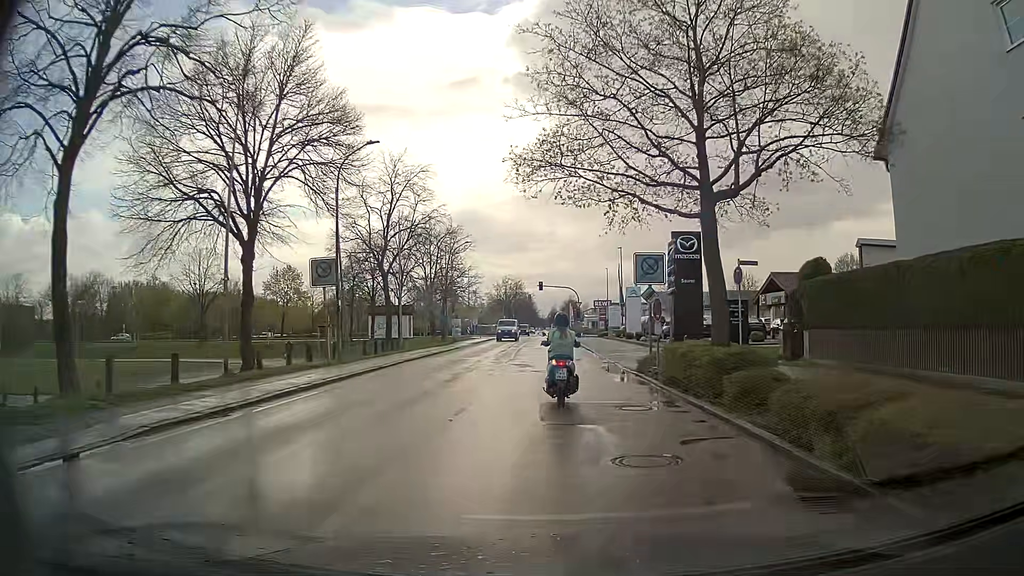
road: residential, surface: asphalt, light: Day
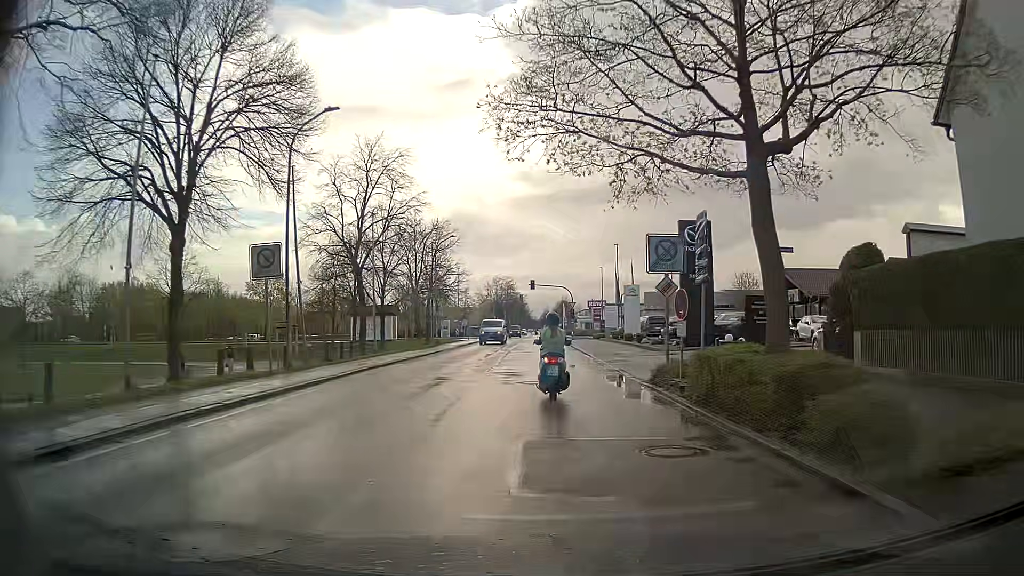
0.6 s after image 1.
(0.0, +4.1) m; 0°
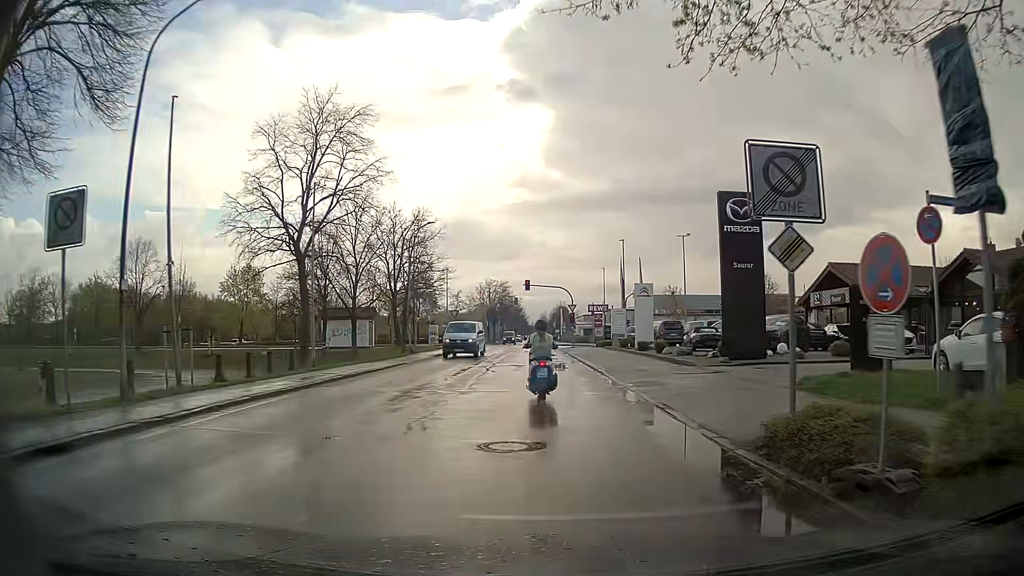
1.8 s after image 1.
(0.0, +8.4) m; 0°
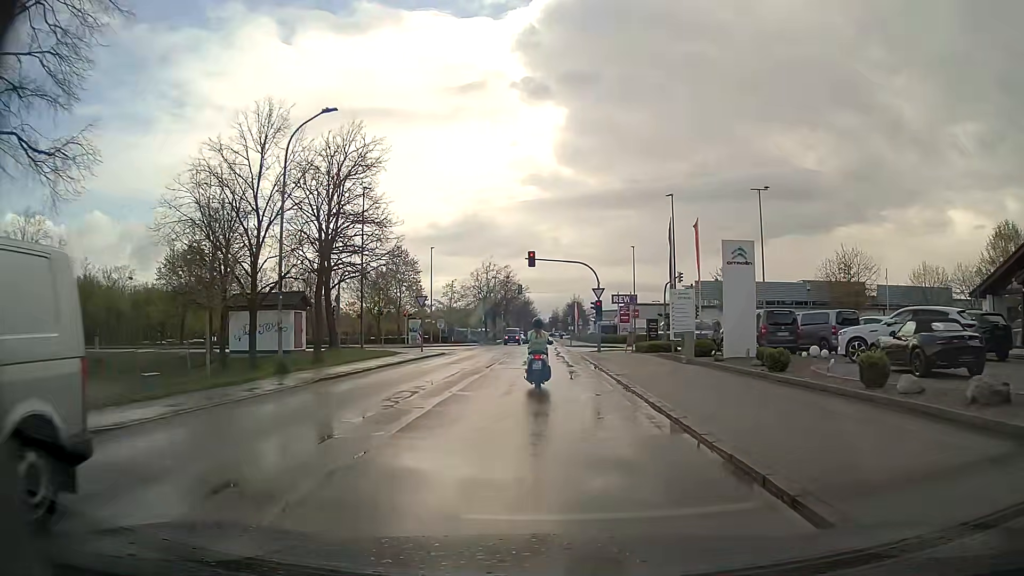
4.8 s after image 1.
(0.0, +20.9) m; -1°
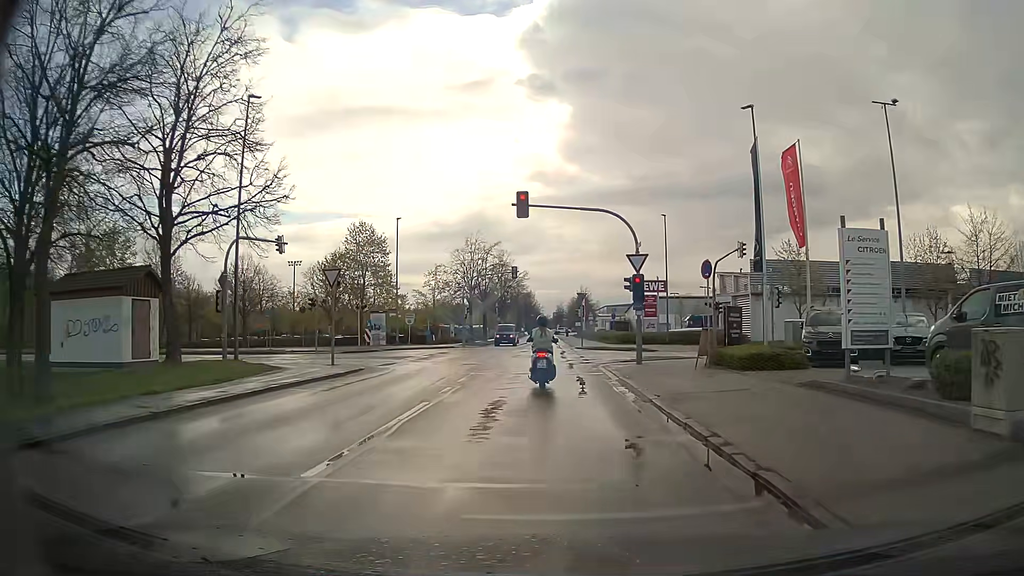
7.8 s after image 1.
(+0.1, +17.7) m; 0°
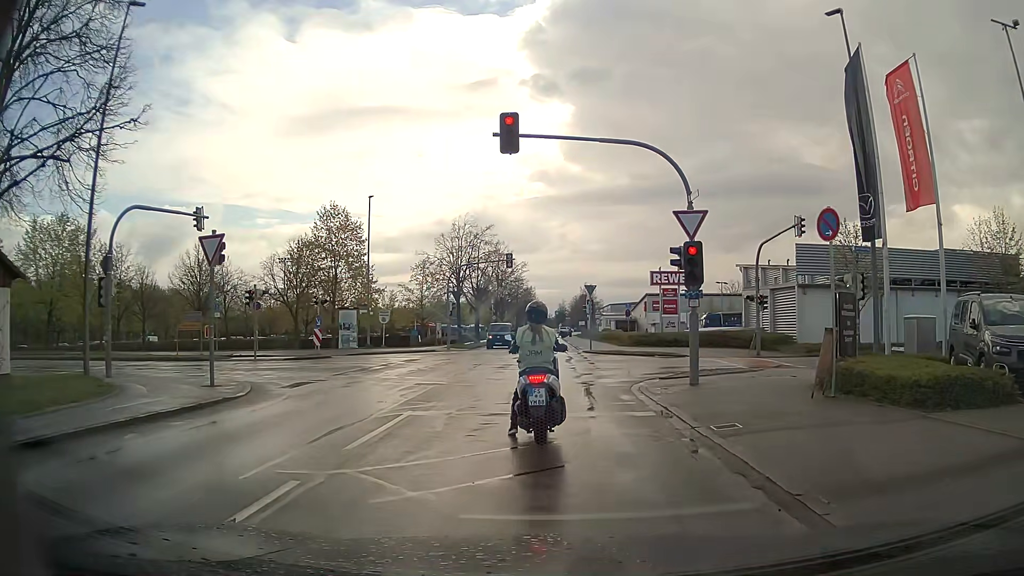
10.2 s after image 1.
(0.0, +8.9) m; 0°
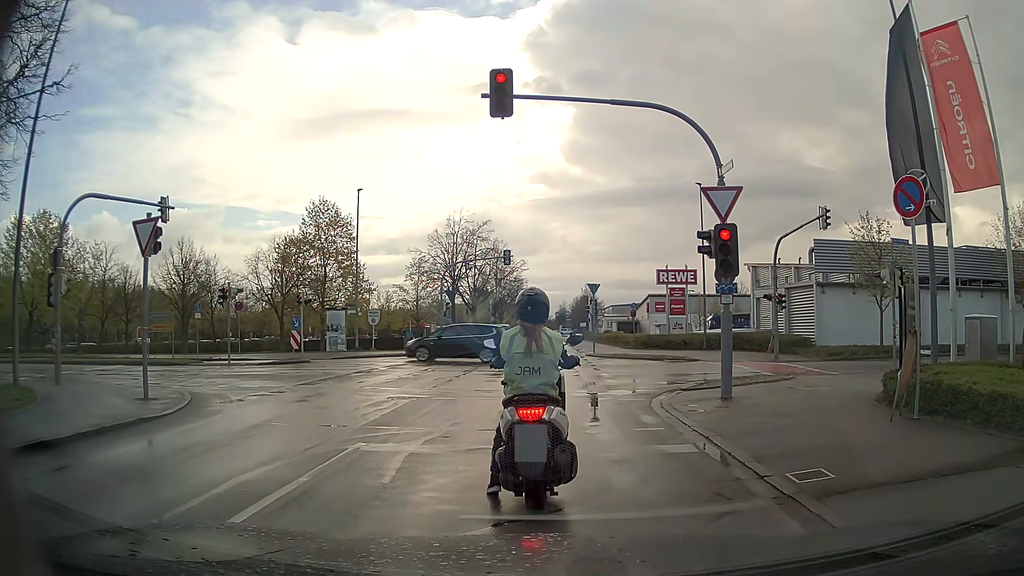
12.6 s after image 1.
(-0.1, +2.7) m; -2°
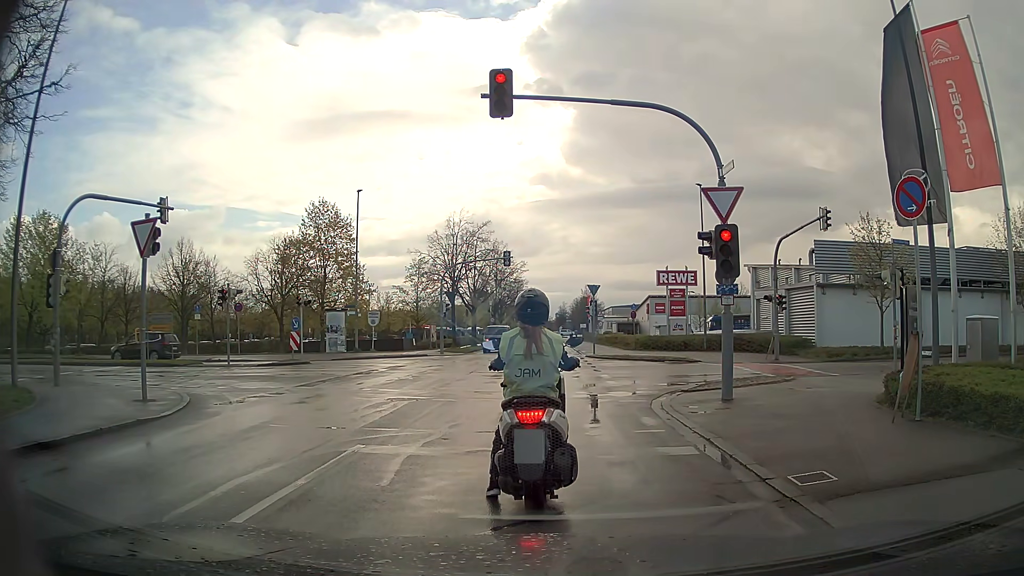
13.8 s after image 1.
(0.0, +0.1) m; 0°
(0, +10) (+1, +20) (+1, +30) (+1, +40) (+2, +50) (+2, +60) (+2, +70) (+3, +80) (+3, +90) (+3, +100) m
